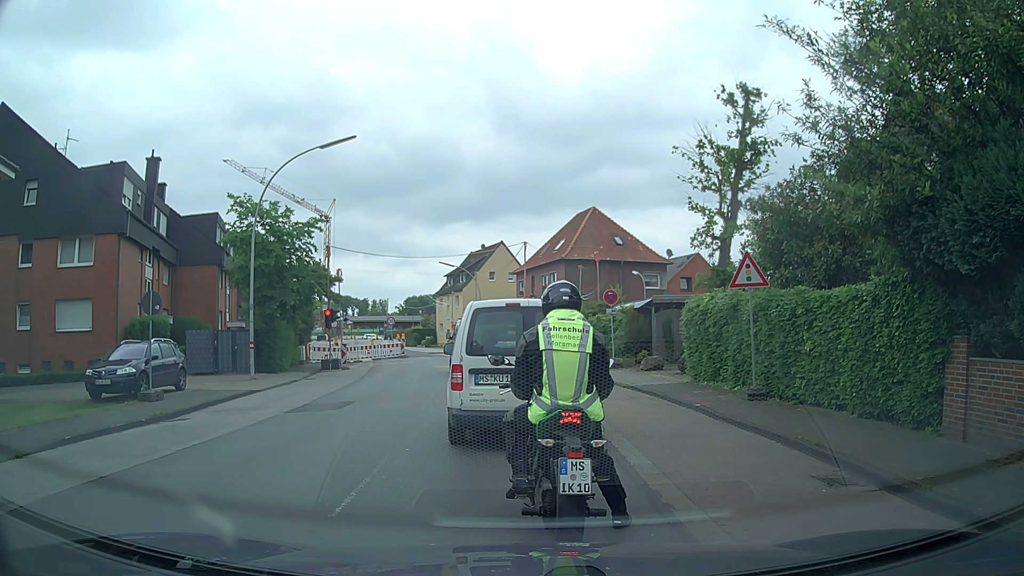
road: secondary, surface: asphalt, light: Day
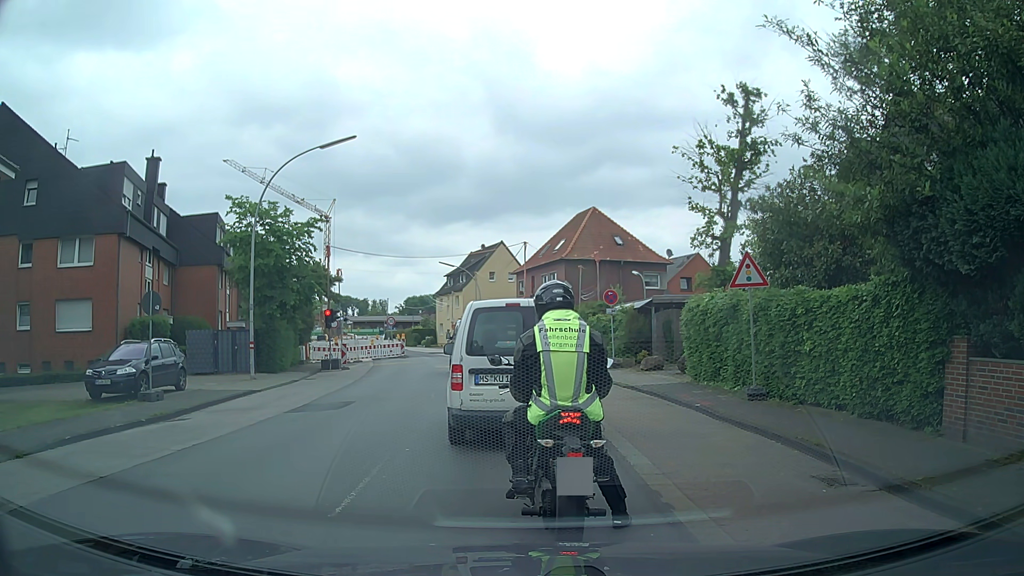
(0.0, 0.0) m; 0°
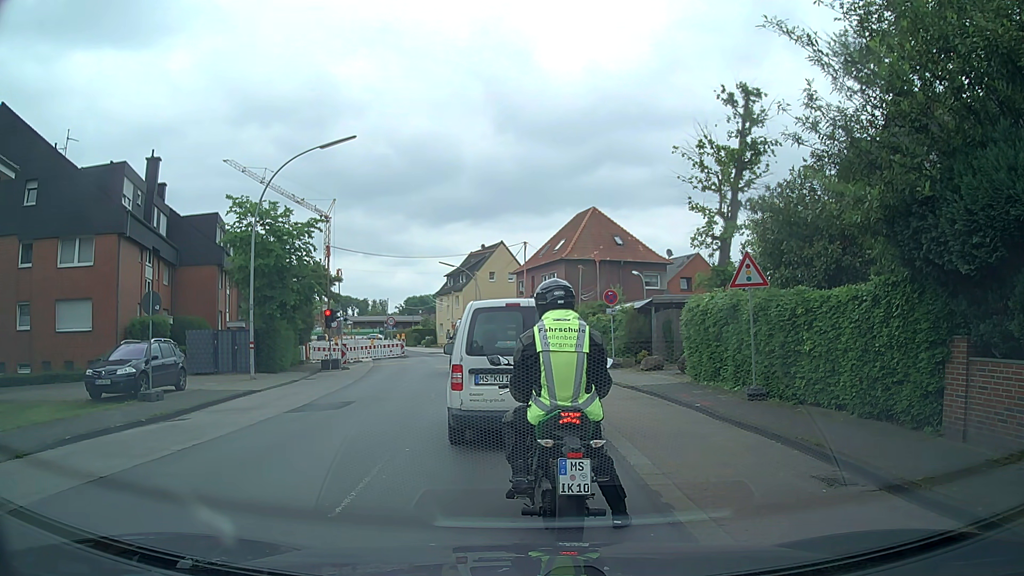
(0.0, 0.0) m; 0°
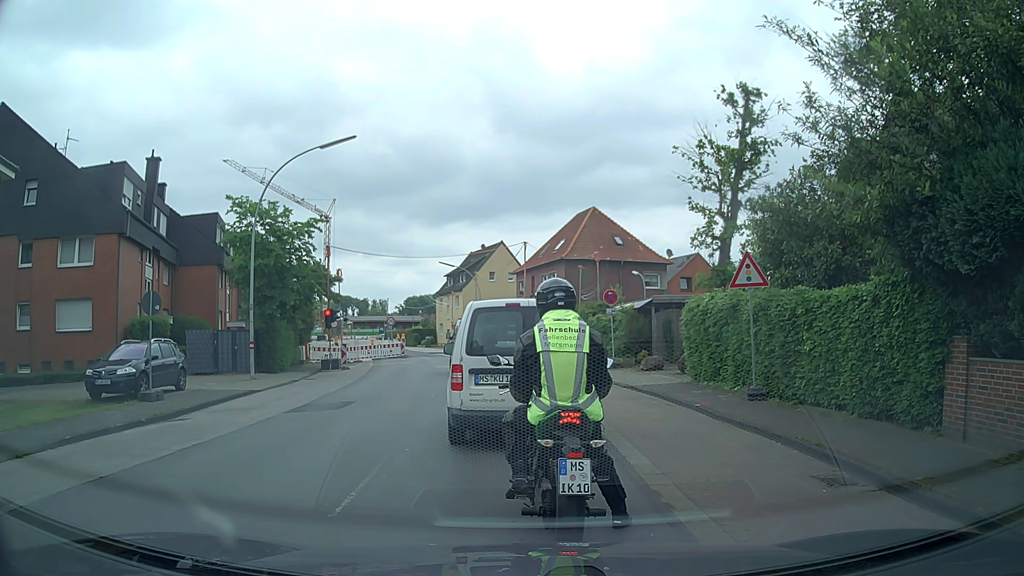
(0.0, 0.0) m; 0°
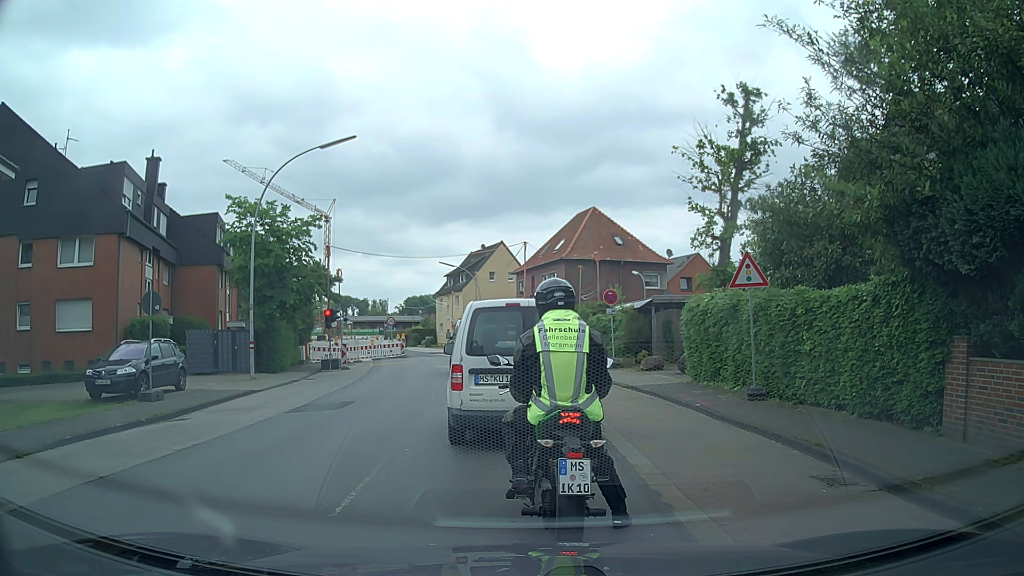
(0.0, 0.0) m; 0°
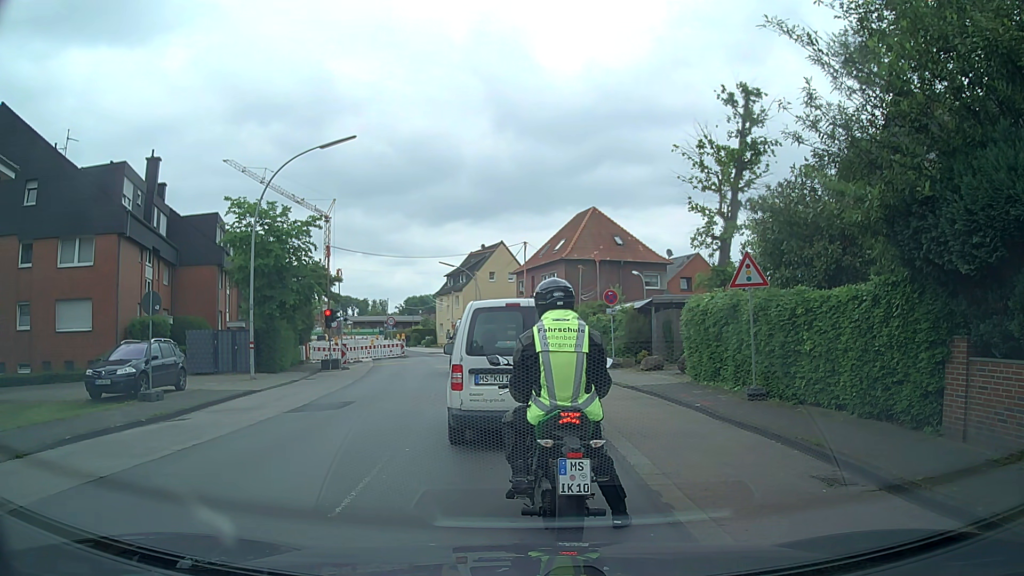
(0.0, 0.0) m; 0°
(-1, +10) (-2, +20) (-4, +30) (-6, +40) (-8, +49) (-12, +59) (-16, +68) (-20, +77) (-24, +86) (-28, +95) m
